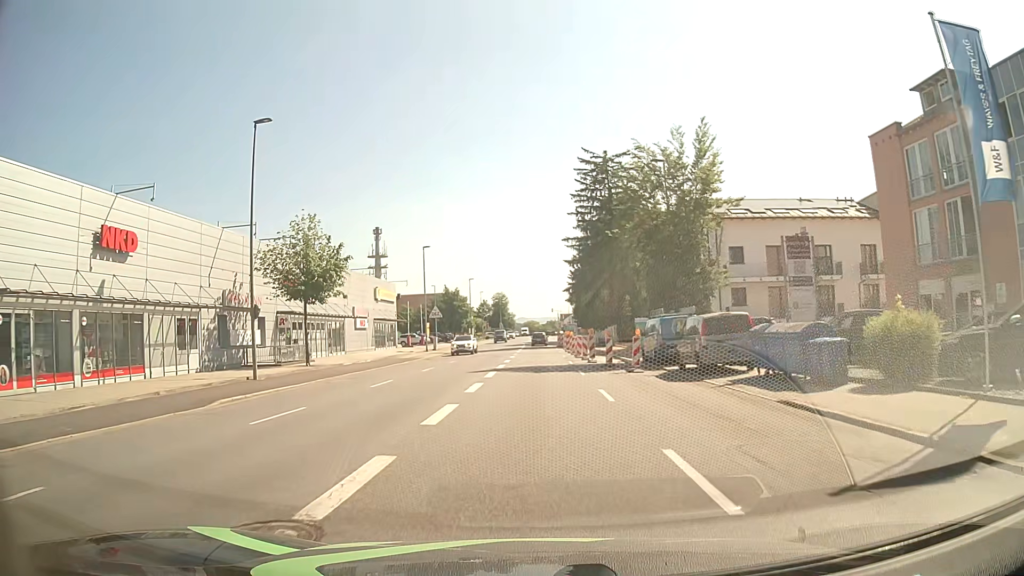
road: tertiary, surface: asphalt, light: Day
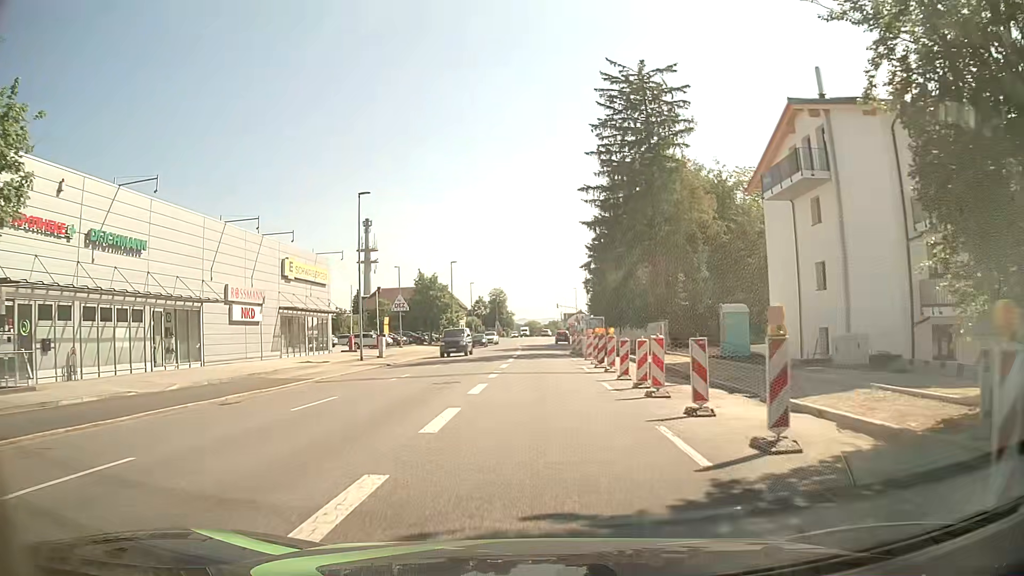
(+0.1, +25.3) m; 0°
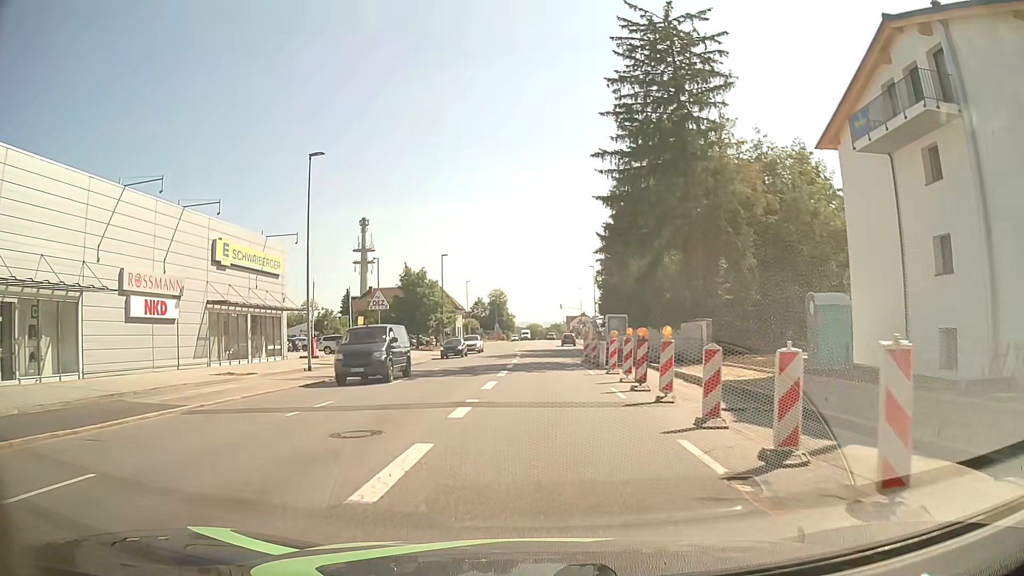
(-0.1, +9.9) m; 0°
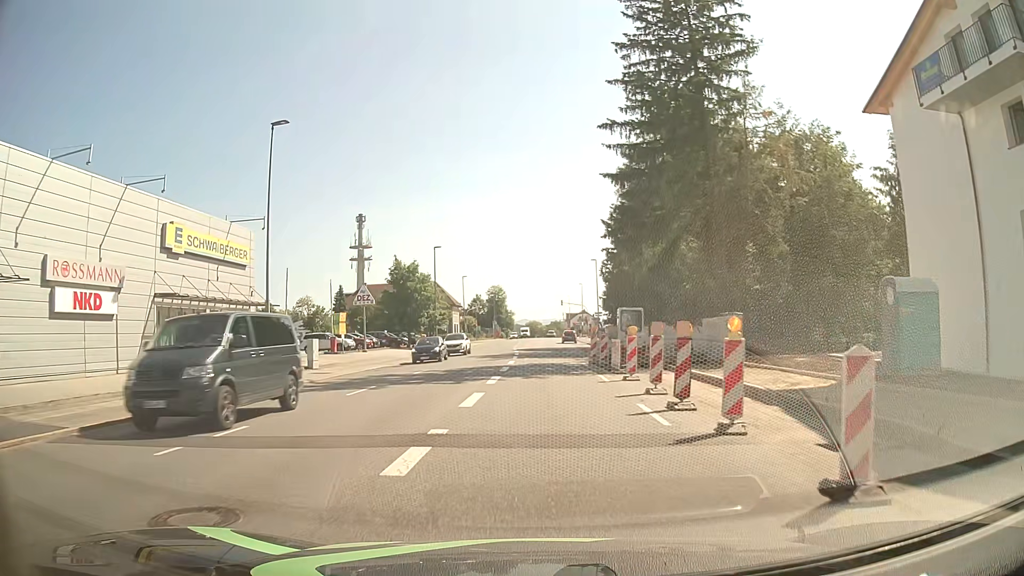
(0.0, +4.9) m; 0°
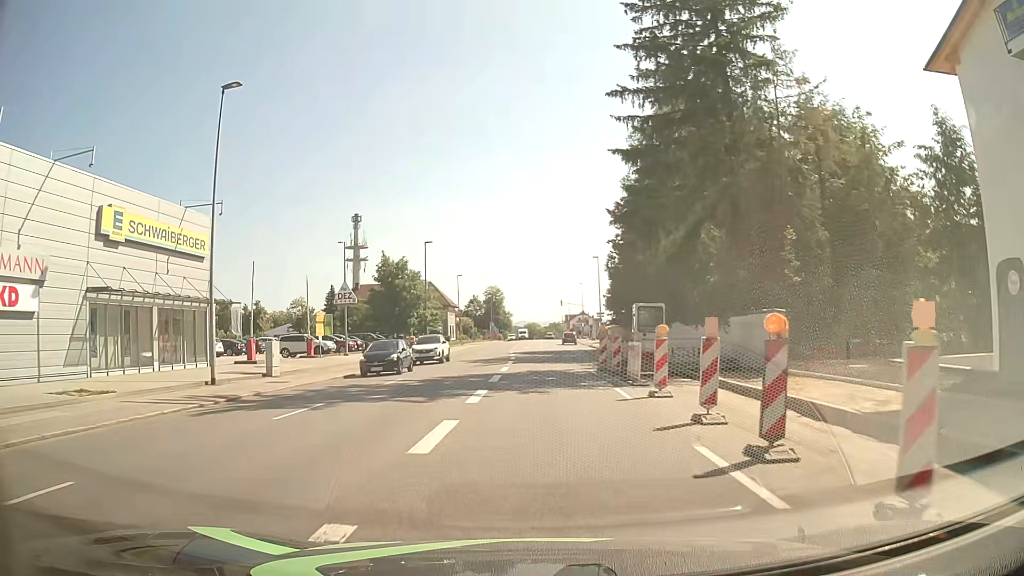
(0.0, +4.9) m; 0°
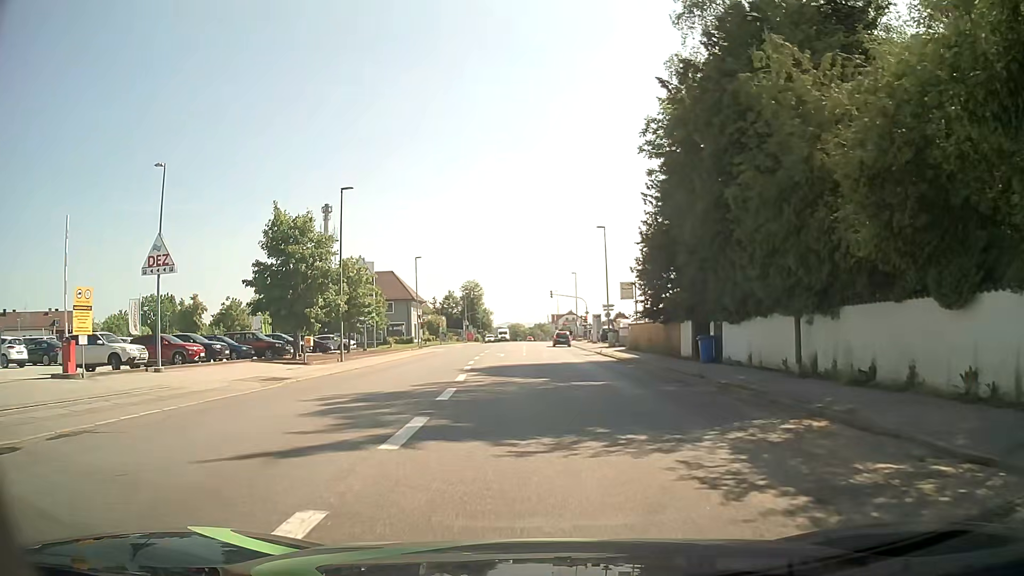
(+0.4, +23.7) m; +2°
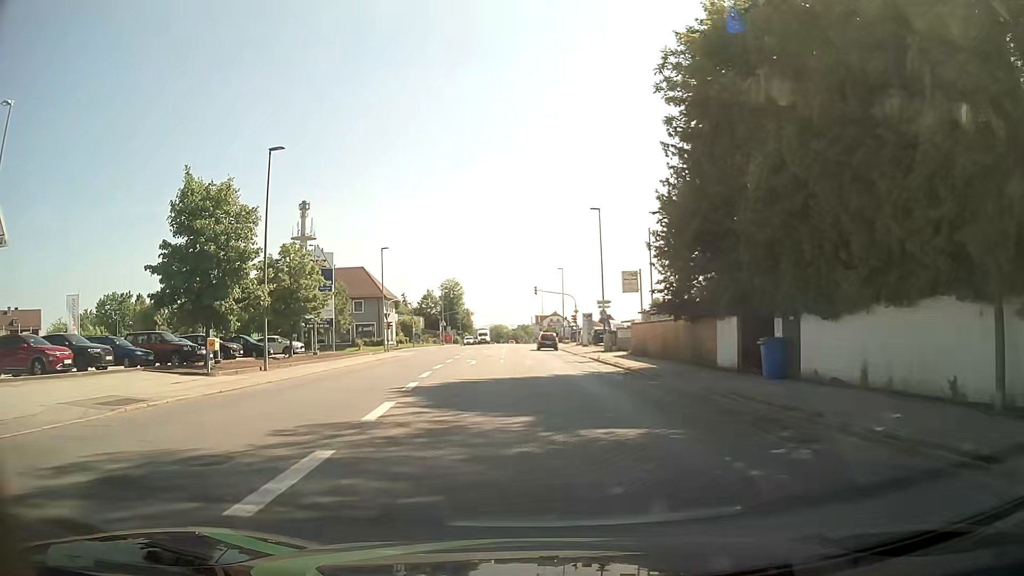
(+0.1, +9.3) m; +1°
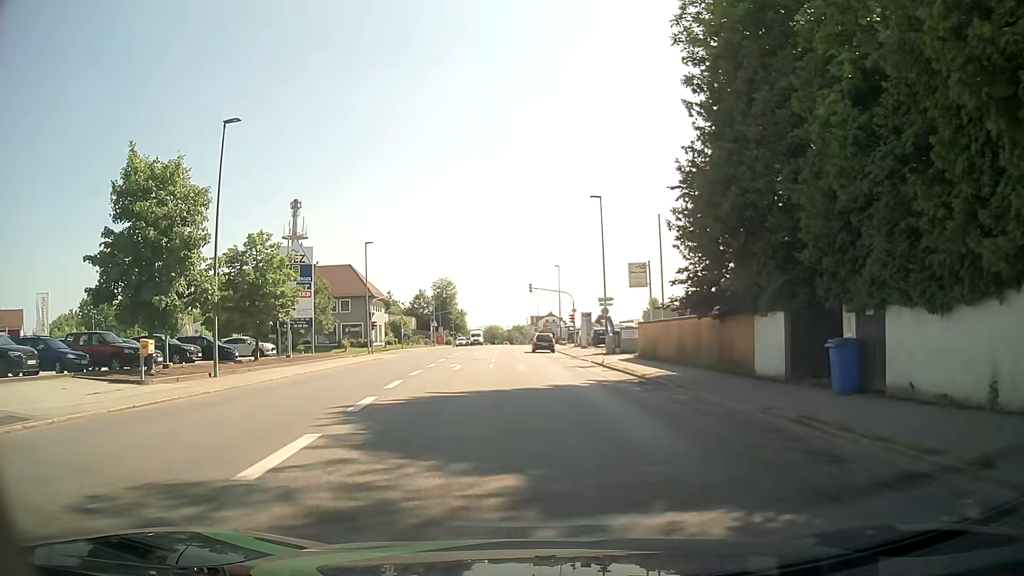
(+0.1, +4.6) m; +1°
(0, +10) (0, +20) (-1, +30) (-1, +40) (-2, +50) (-2, +60) (-3, +70) (-3, +80) (-4, +90) (-4, +100) m
